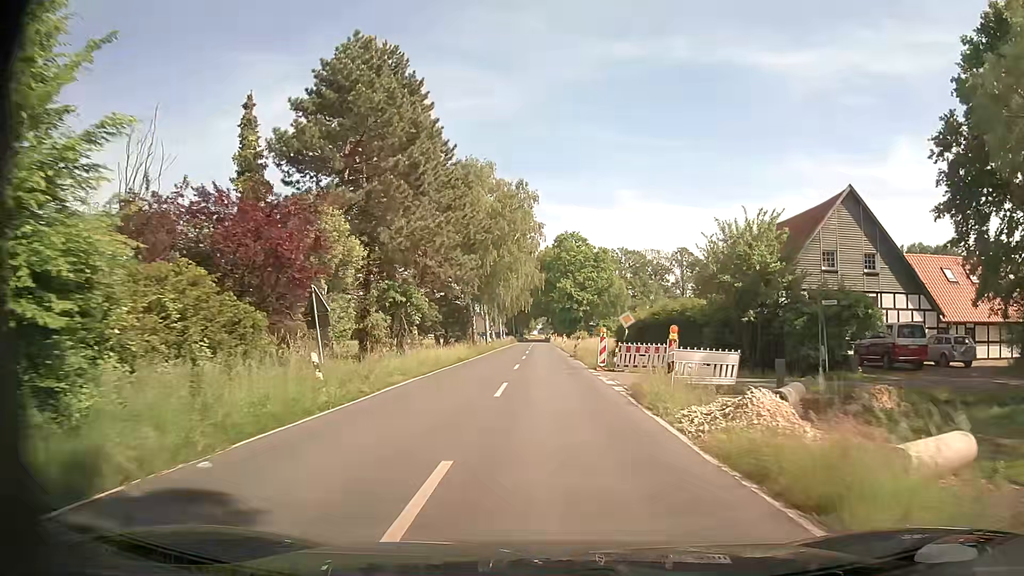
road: secondary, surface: asphalt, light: Day
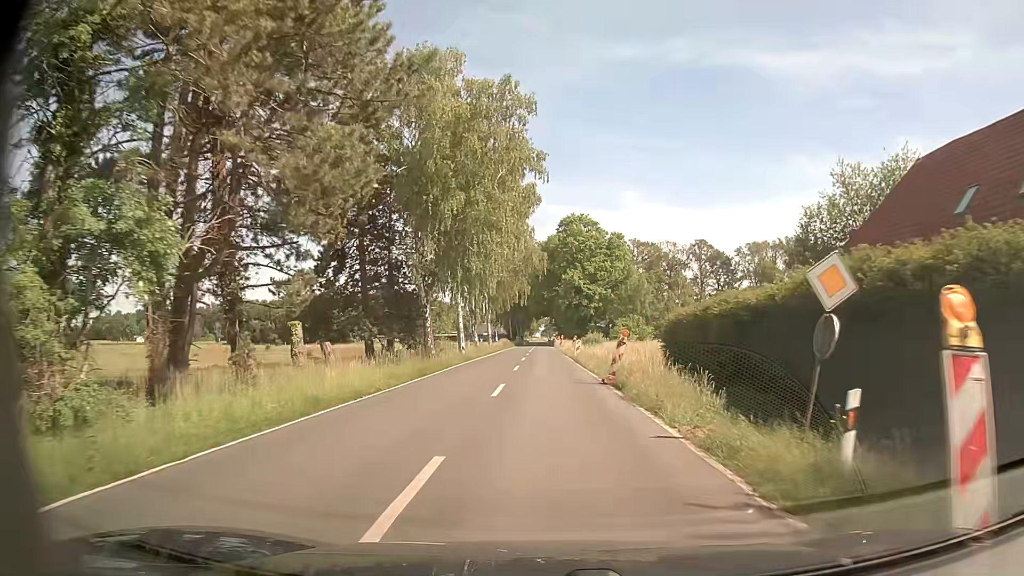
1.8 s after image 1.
(-0.2, +22.9) m; -1°
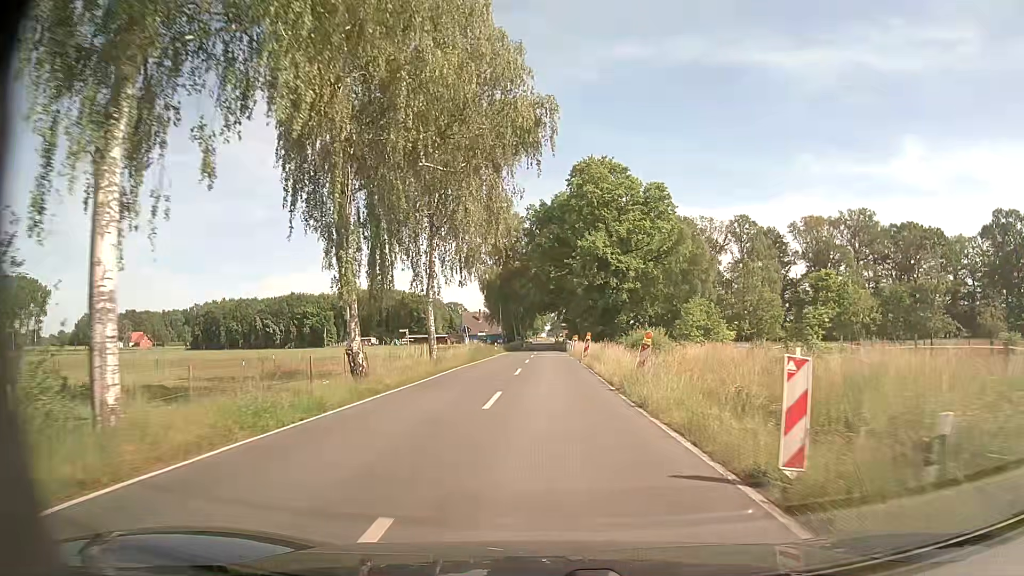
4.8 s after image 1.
(0.0, +38.1) m; 0°
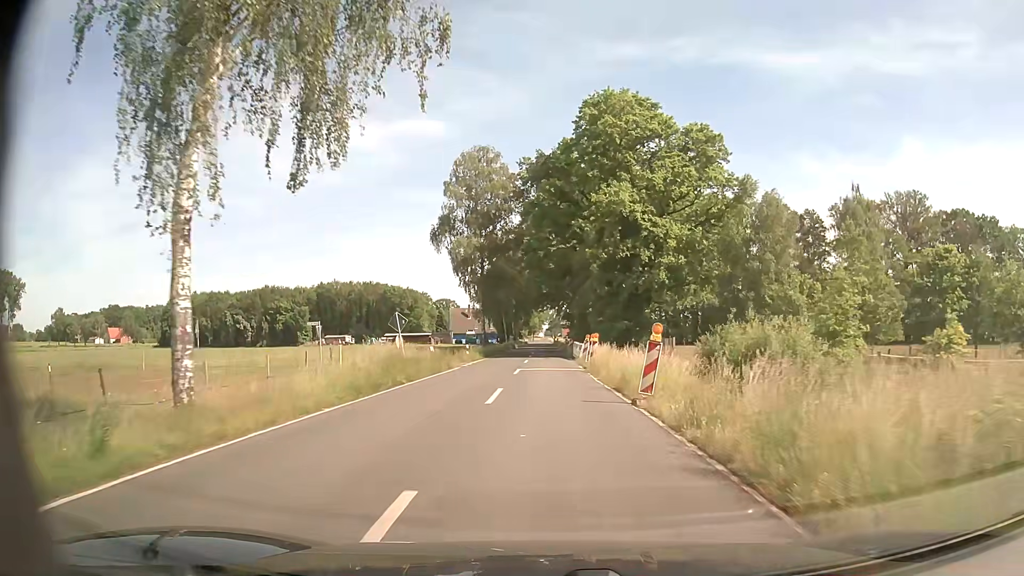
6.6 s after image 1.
(-0.3, +22.8) m; -2°
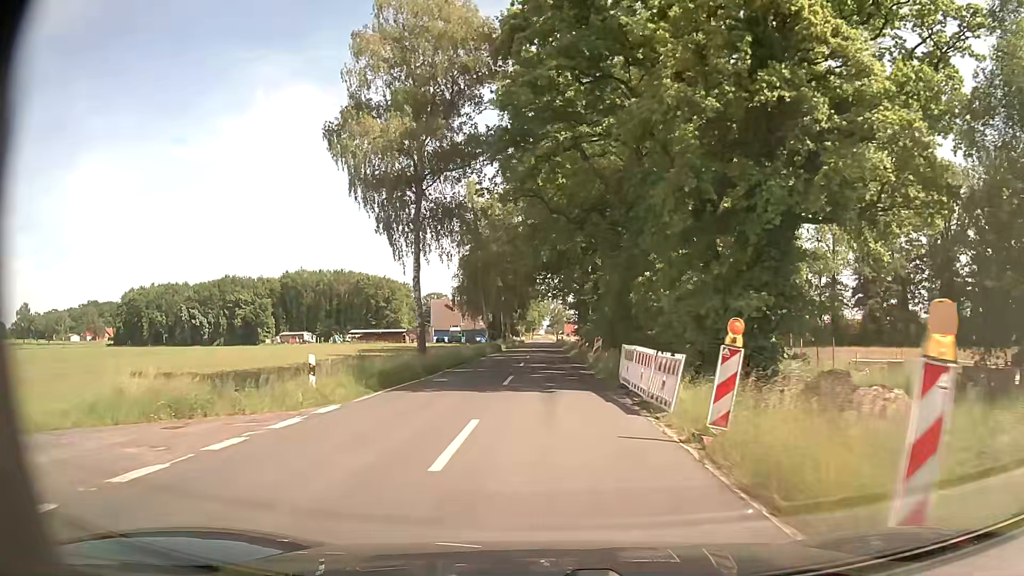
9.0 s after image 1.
(+0.7, +30.4) m; +1°
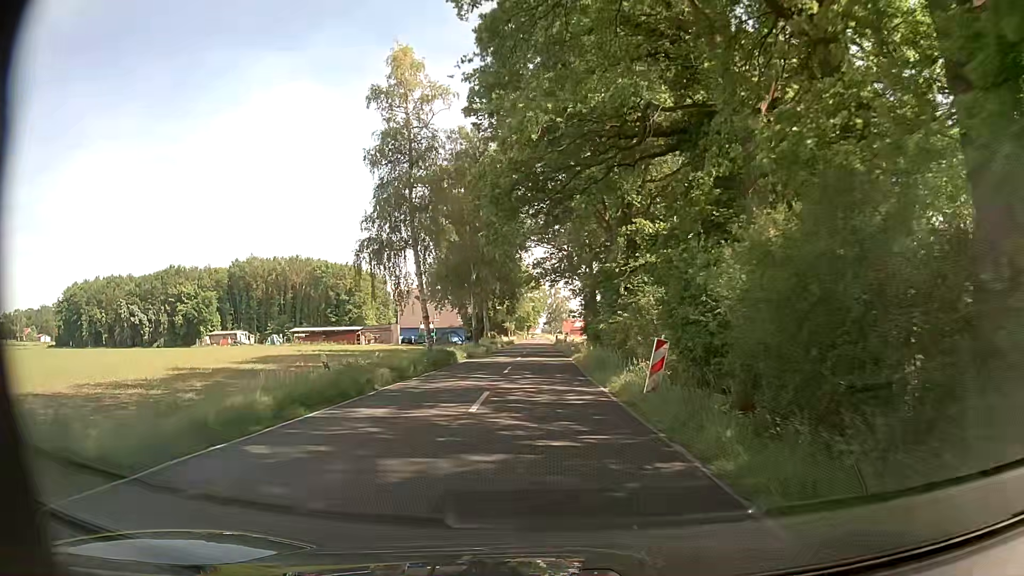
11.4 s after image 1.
(+0.1, +30.5) m; 0°
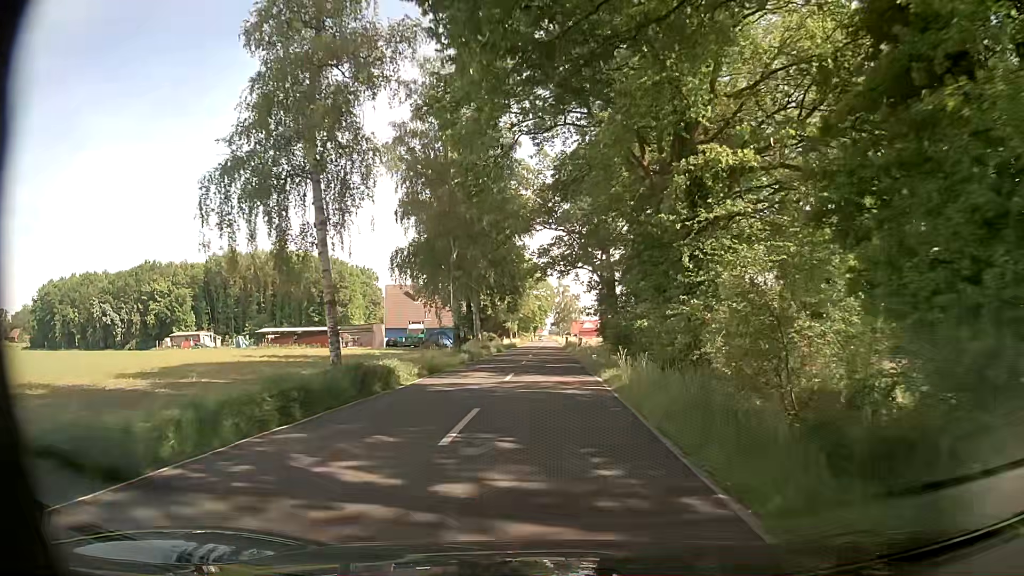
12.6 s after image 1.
(0.0, +15.2) m; 0°
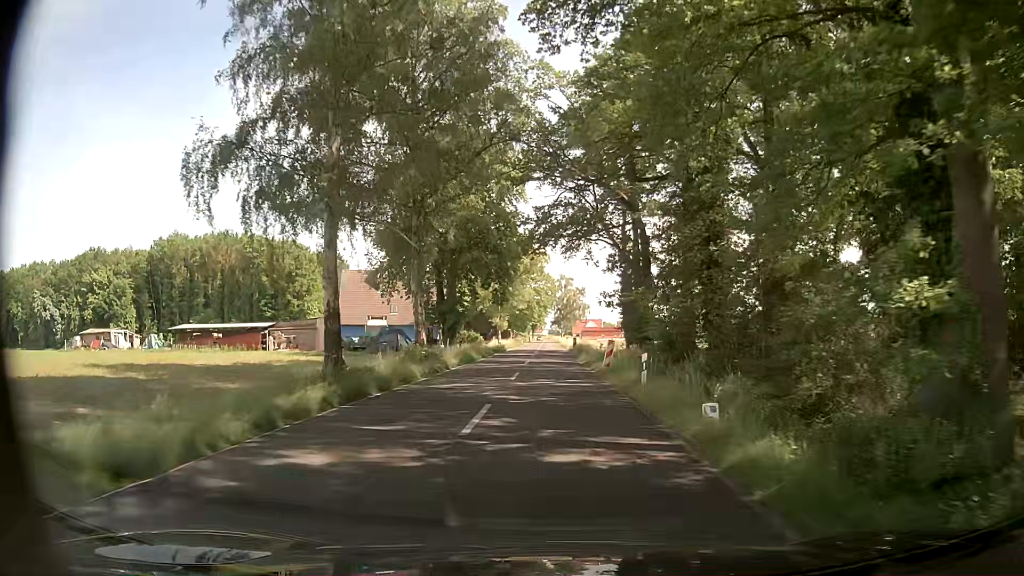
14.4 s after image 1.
(-0.5, +22.8) m; -1°
(0, +10) (0, +20) (0, +30) (0, +40) (0, +50) (0, +60) (+1, +70) (+1, +80) (+1, +90) (+1, +100) m
